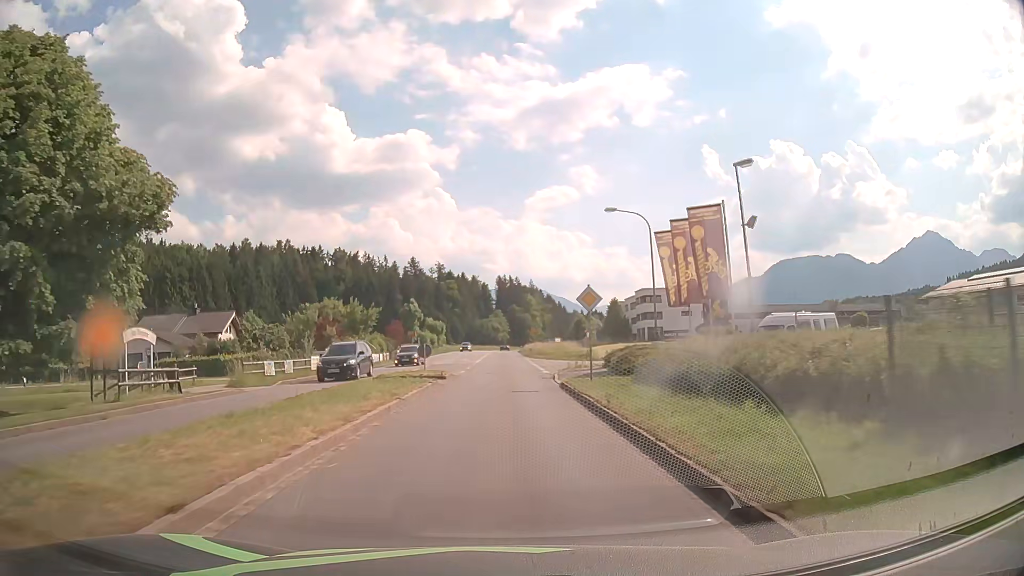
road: primary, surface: asphalt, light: Day
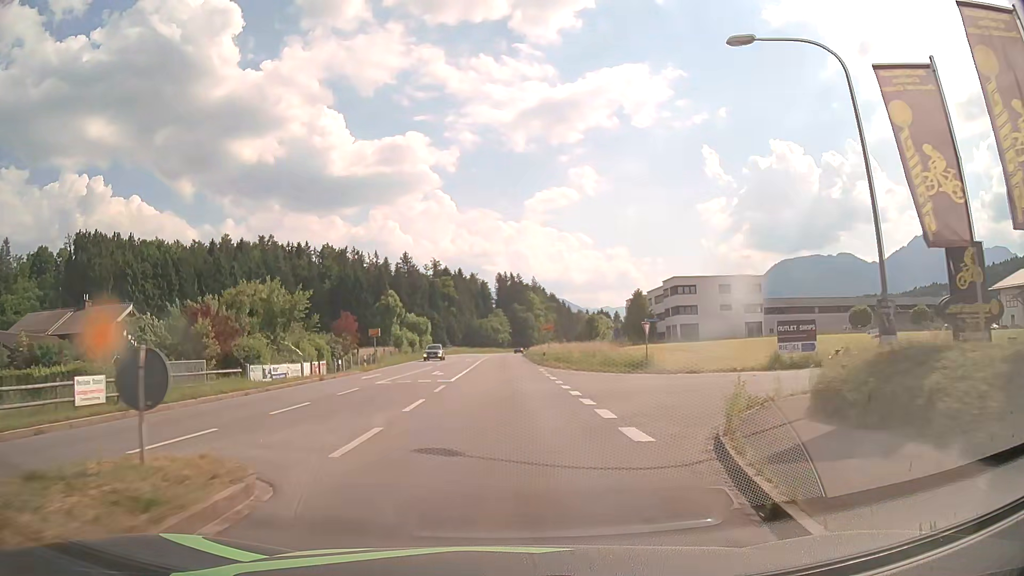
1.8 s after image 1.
(+0.1, +22.8) m; 0°
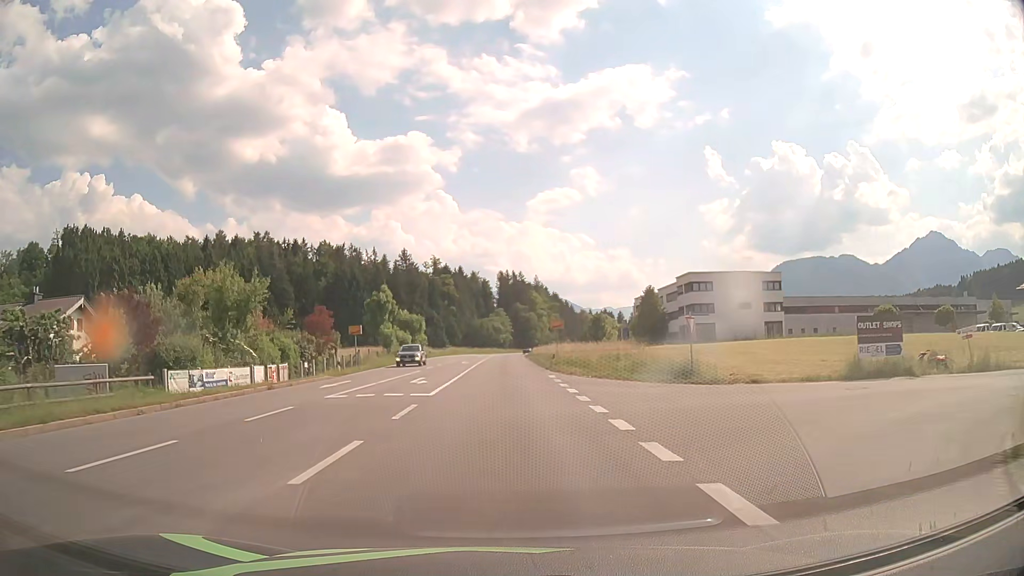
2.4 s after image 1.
(0.0, +7.6) m; 0°
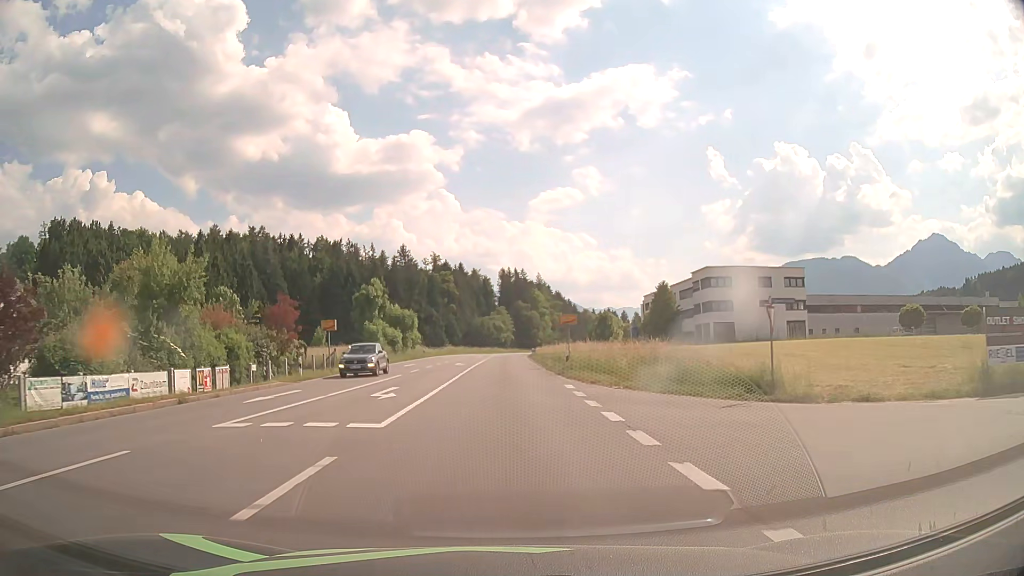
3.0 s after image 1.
(0.0, +7.6) m; 0°
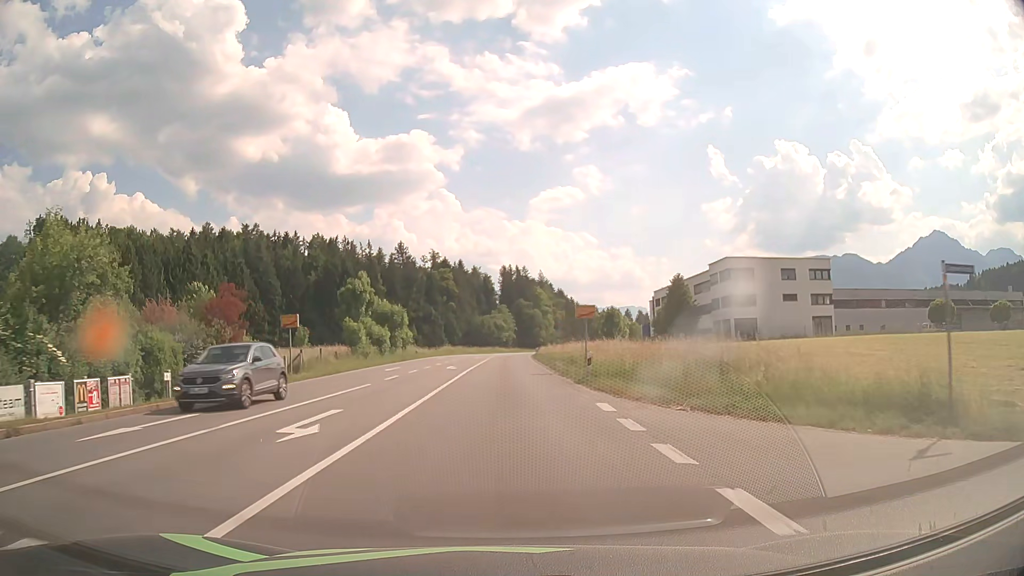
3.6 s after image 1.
(0.0, +7.7) m; 0°
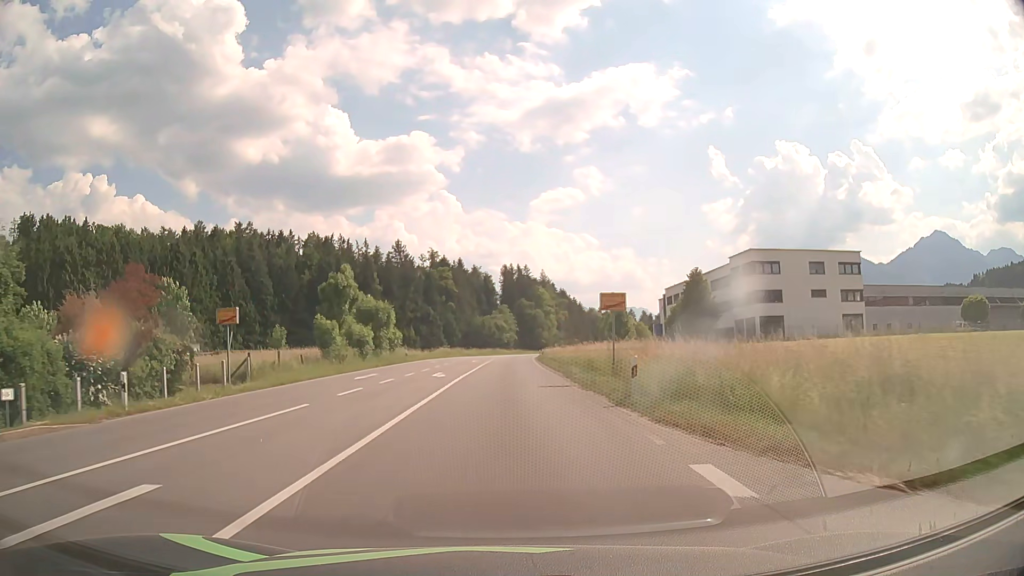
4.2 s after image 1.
(0.0, +7.9) m; 0°
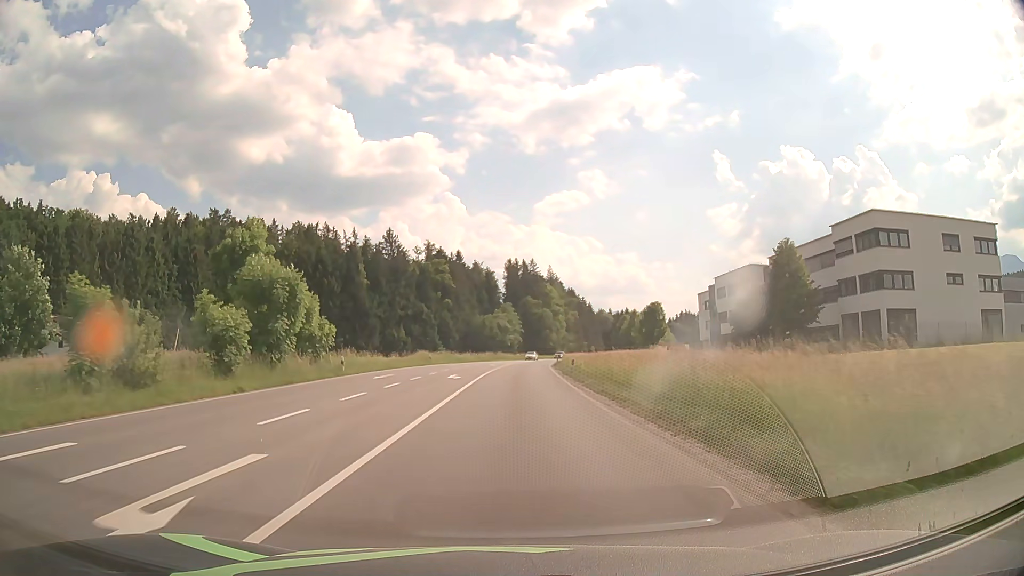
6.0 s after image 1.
(-0.1, +25.6) m; 0°
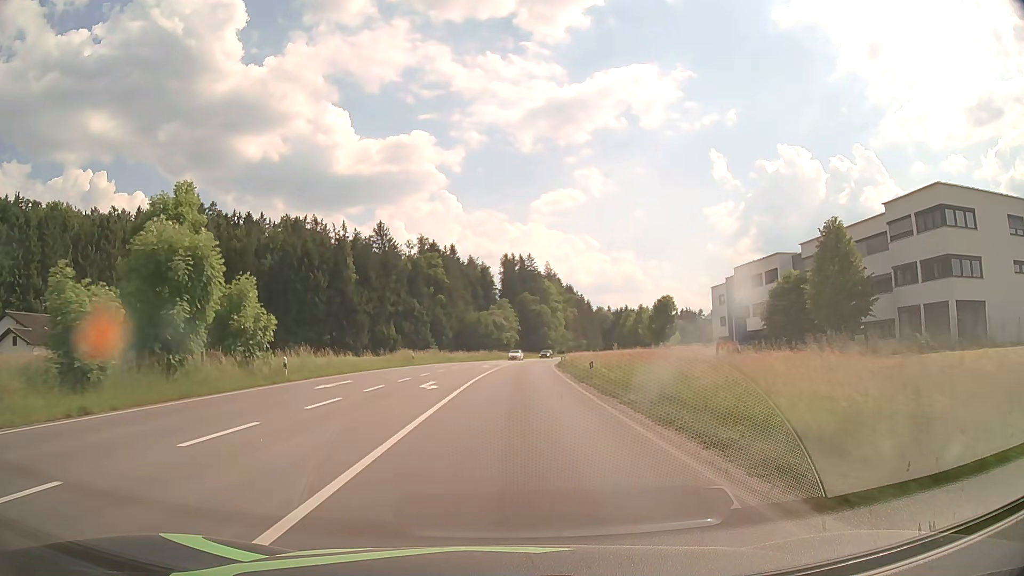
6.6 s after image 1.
(0.0, +9.3) m; 0°
(0, +10) (0, +20) (0, +30) (+1, +40) (+1, +50) (+2, +60) (+3, +70) (+4, +80) (+5, +90) (+6, +100) m
